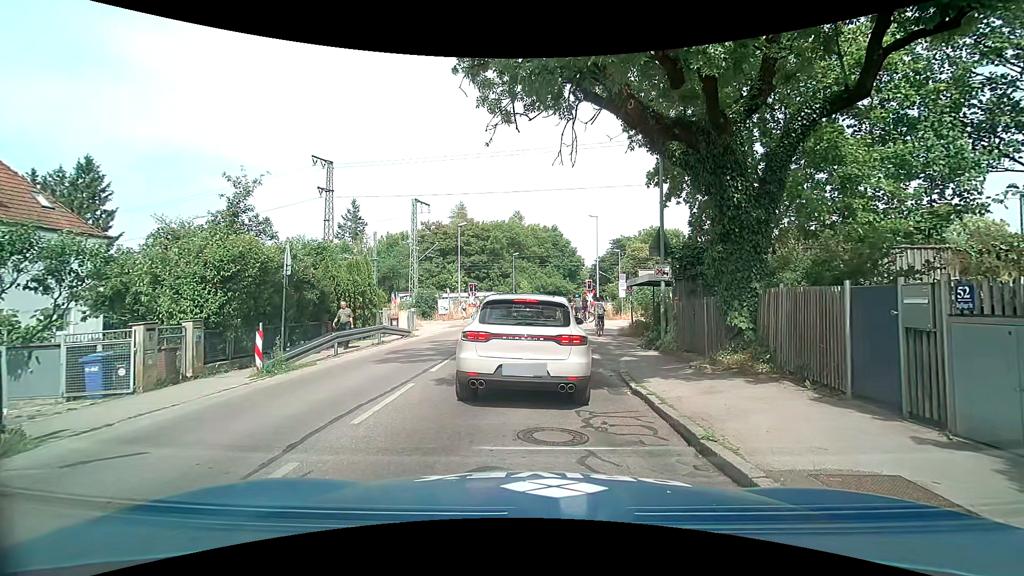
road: tertiary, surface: asphalt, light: Day
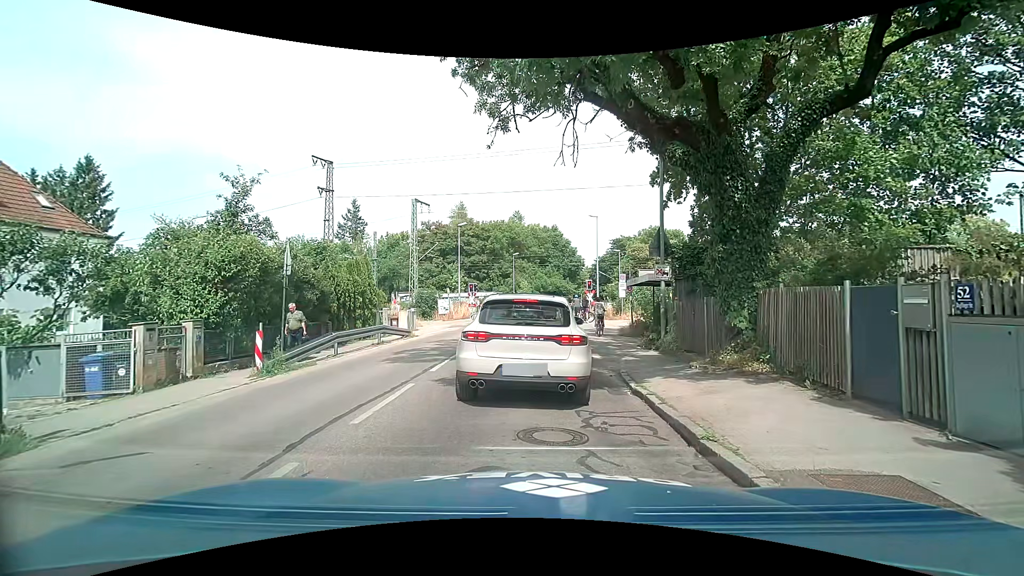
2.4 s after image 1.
(0.0, 0.0) m; 0°
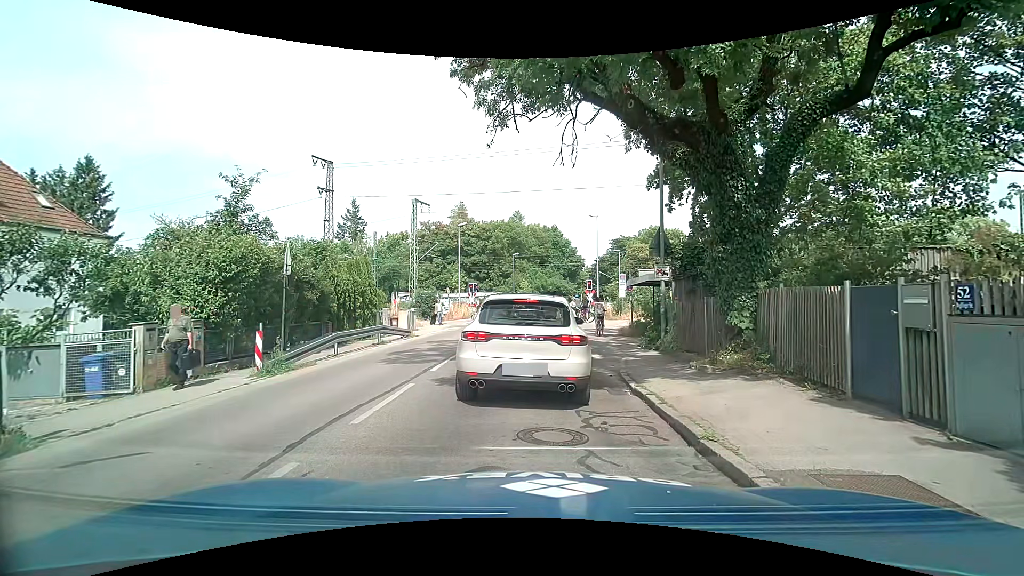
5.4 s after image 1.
(0.0, 0.0) m; 0°
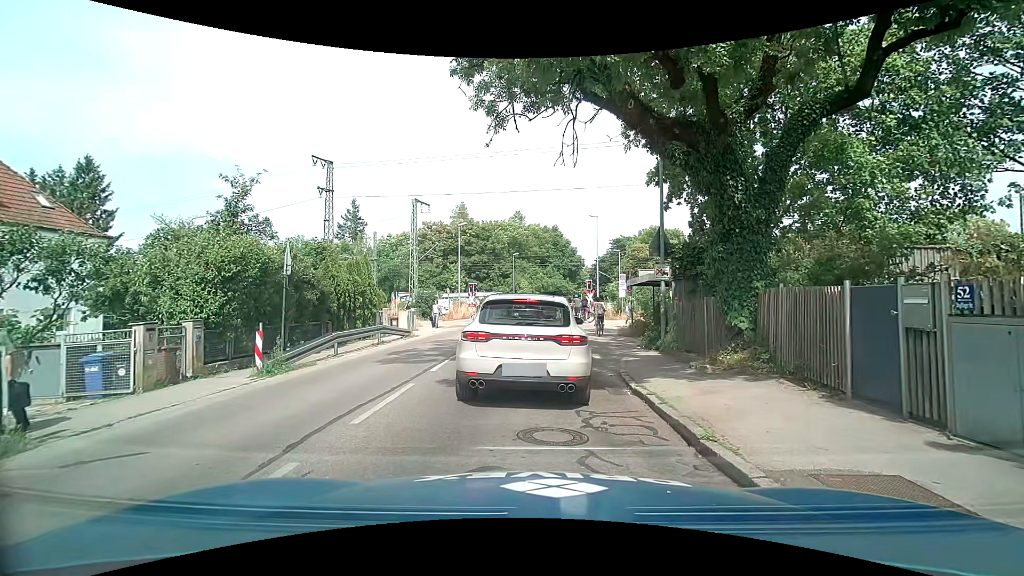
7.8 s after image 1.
(0.0, 0.0) m; 0°
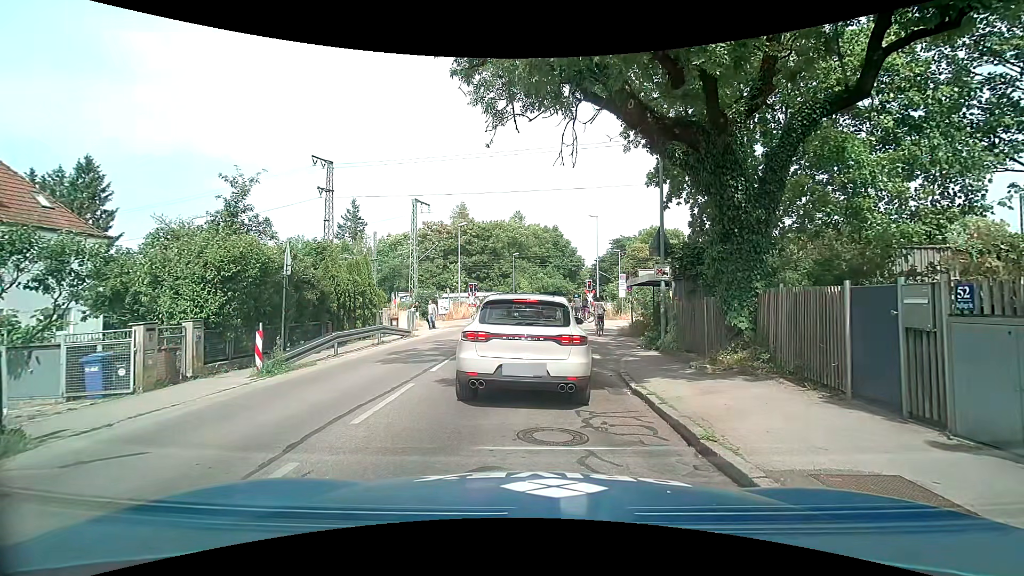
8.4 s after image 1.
(0.0, 0.0) m; 0°
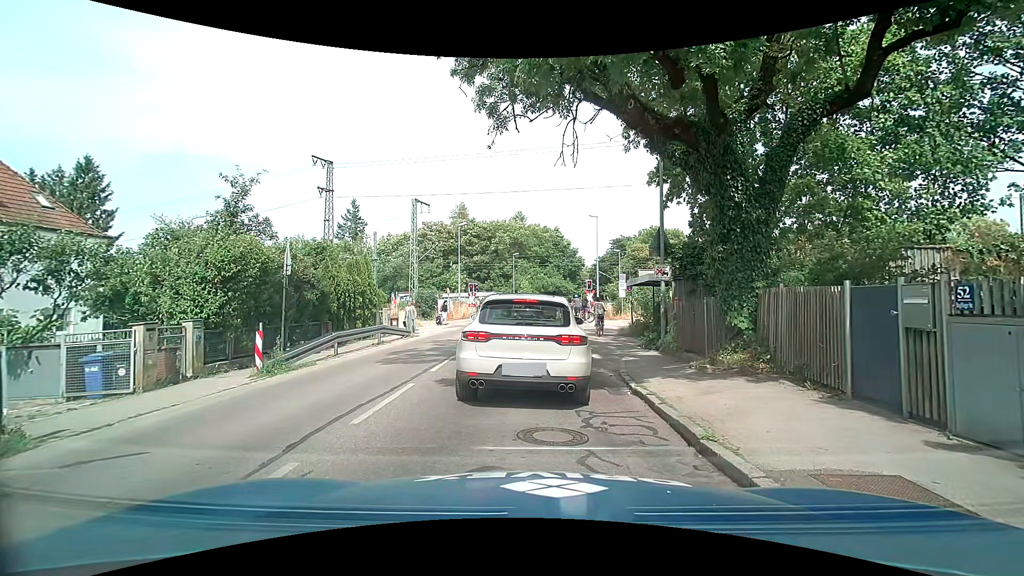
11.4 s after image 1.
(0.0, 0.0) m; 0°
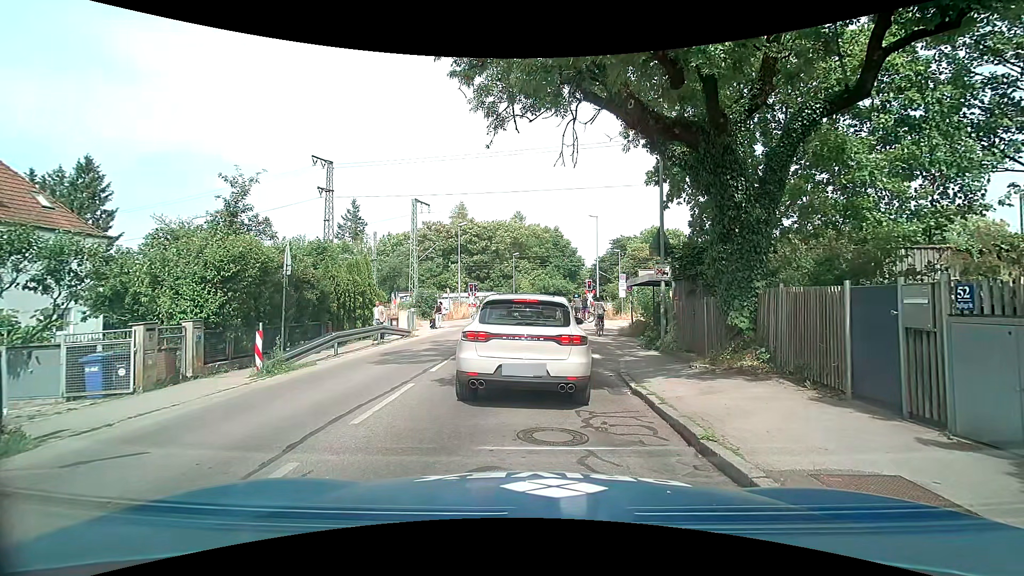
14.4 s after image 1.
(0.0, 0.0) m; 0°
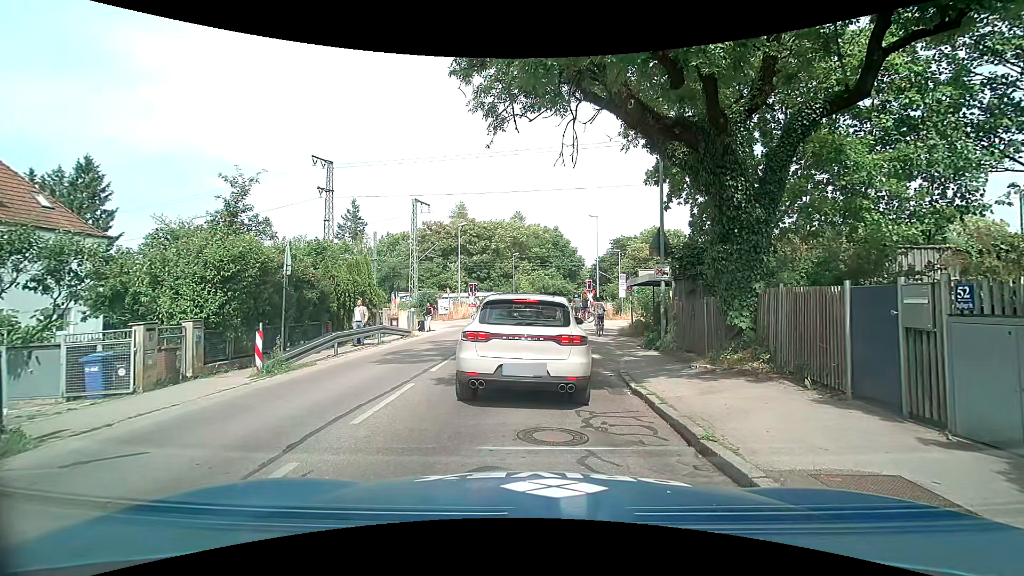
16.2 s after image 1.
(0.0, 0.0) m; 0°
